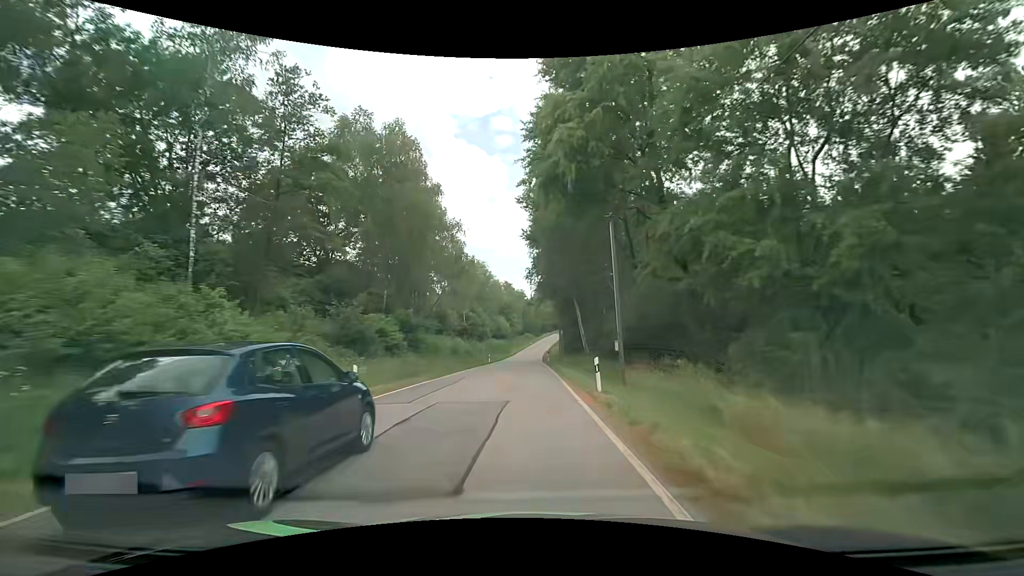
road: tertiary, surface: asphalt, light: Day
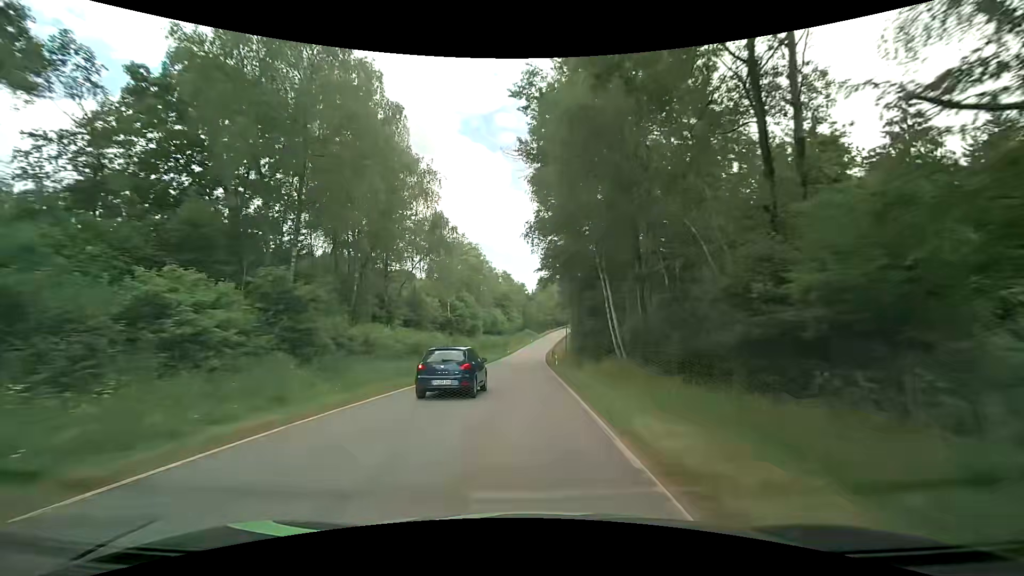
(+0.1, +19.2) m; 0°
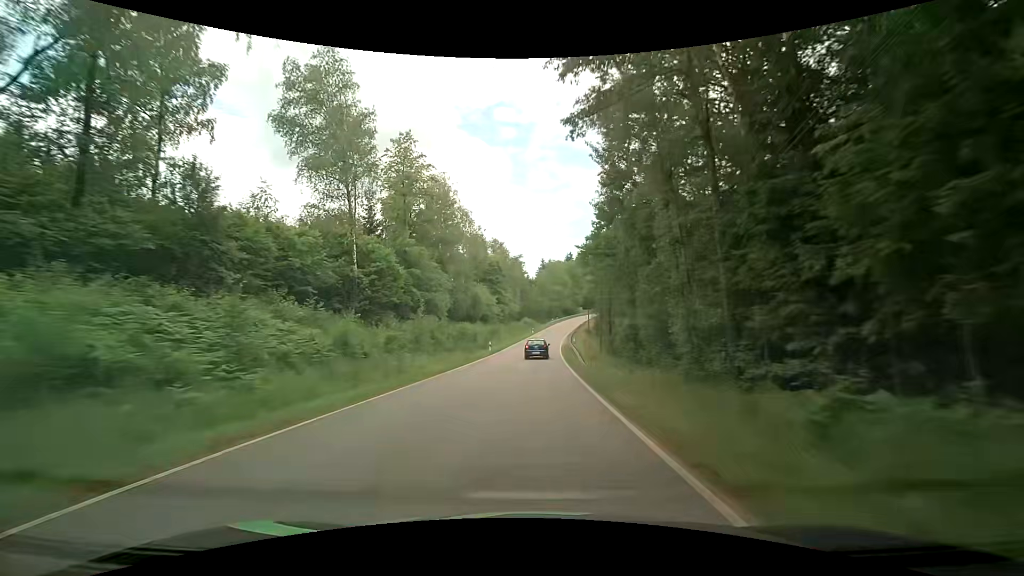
(+0.2, +41.6) m; +1°
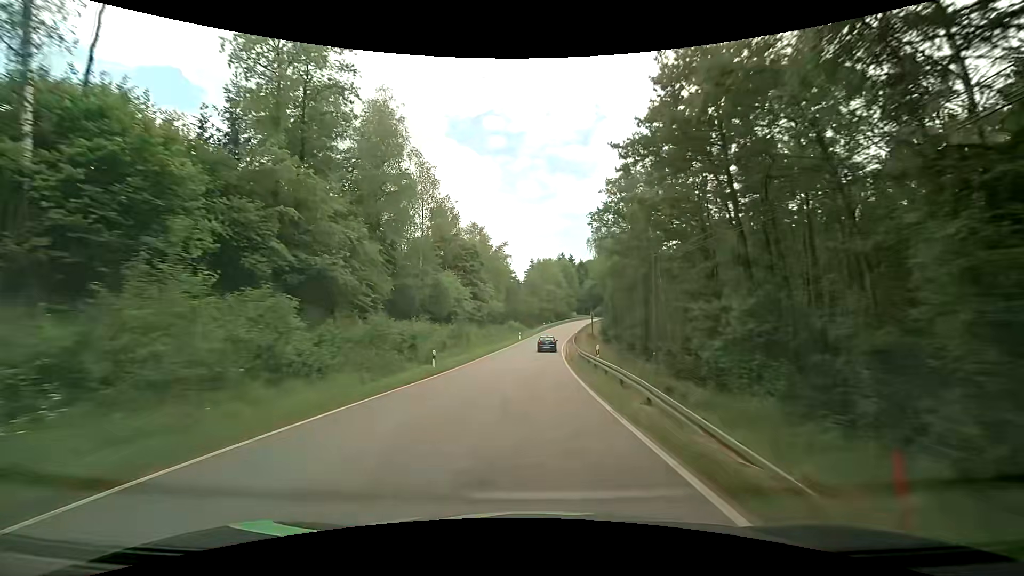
(+0.1, +22.9) m; +1°
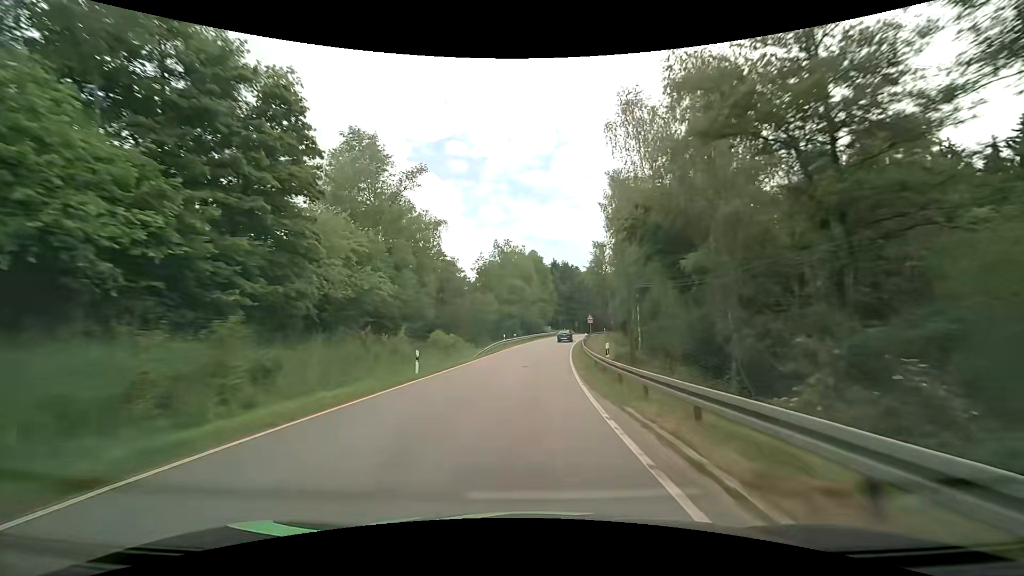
(+1.4, +48.6) m; +4°
